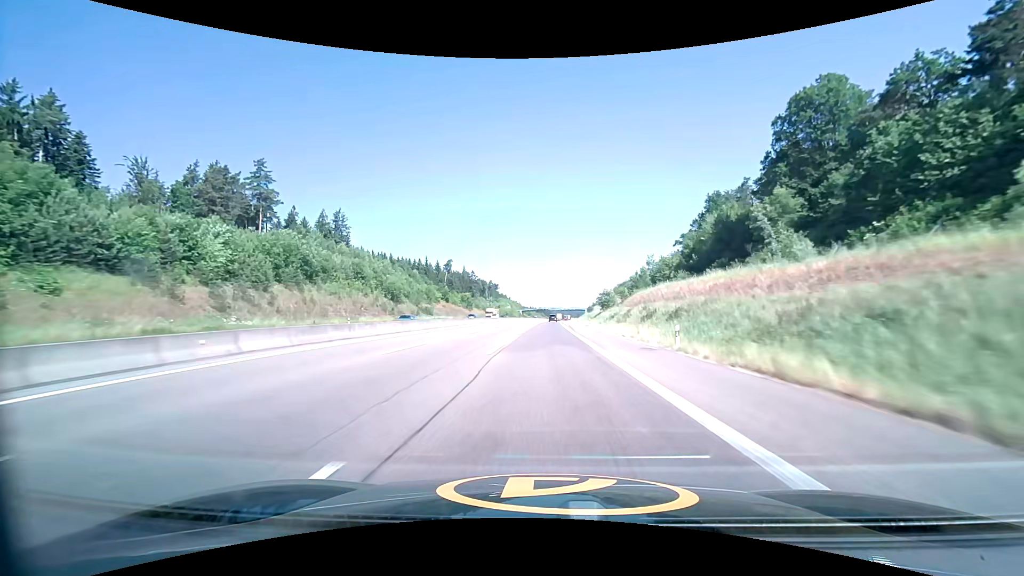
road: motorway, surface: asphalt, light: Day
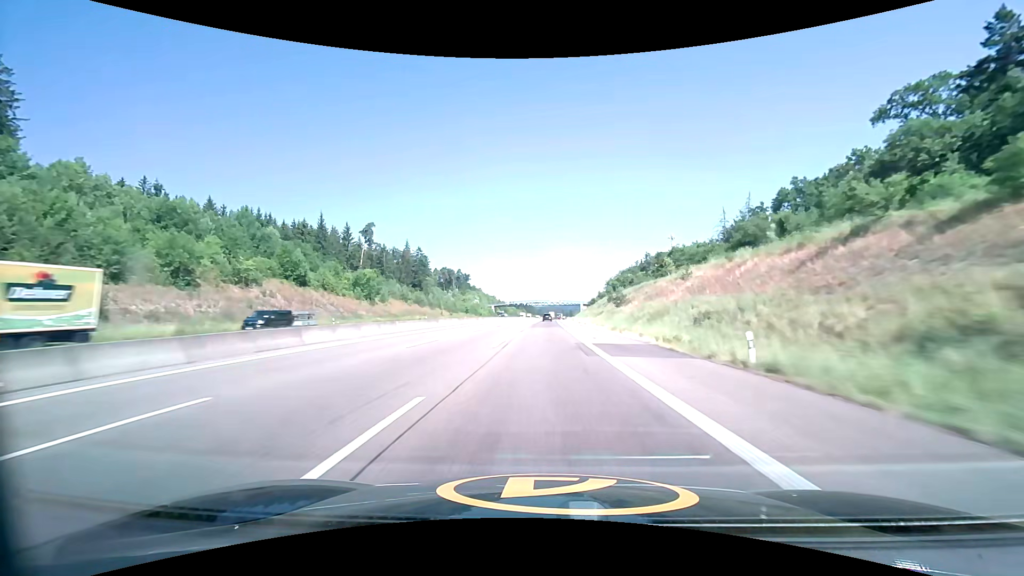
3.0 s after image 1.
(+2.0, +103.4) m; +2°
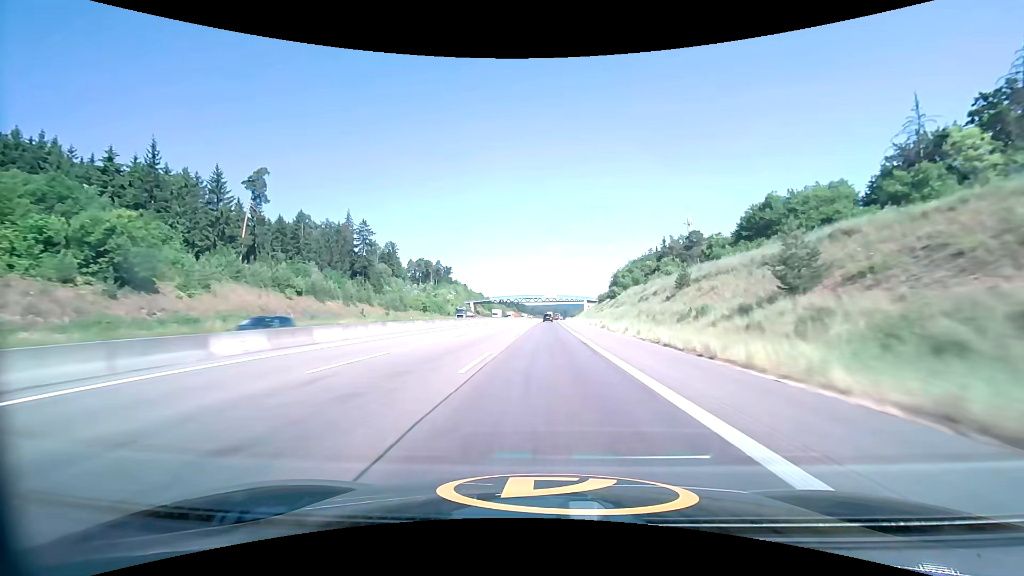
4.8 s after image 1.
(+0.3, +62.2) m; +1°
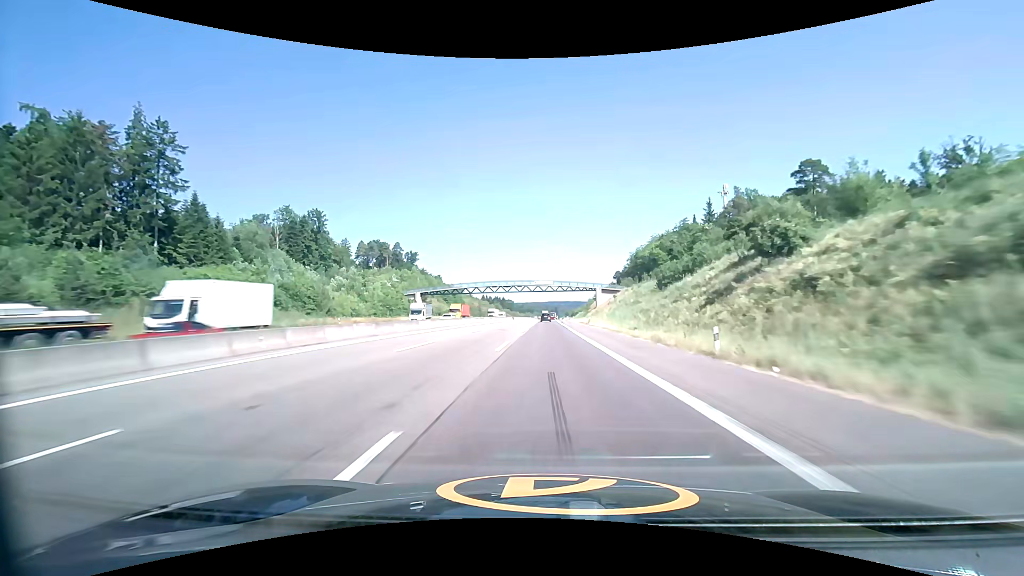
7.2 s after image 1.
(+0.8, +83.0) m; +1°
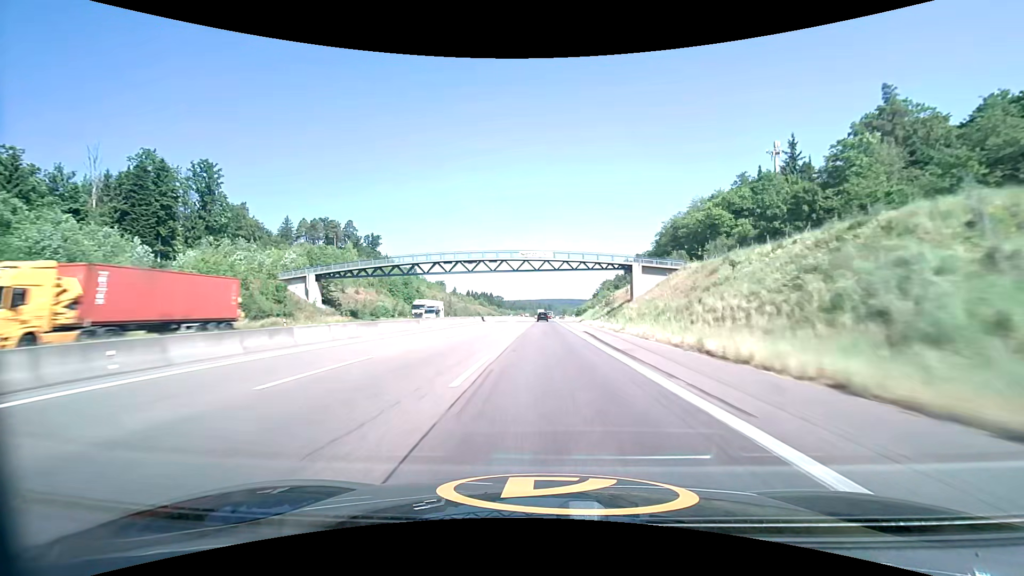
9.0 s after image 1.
(+0.4, +62.2) m; +1°
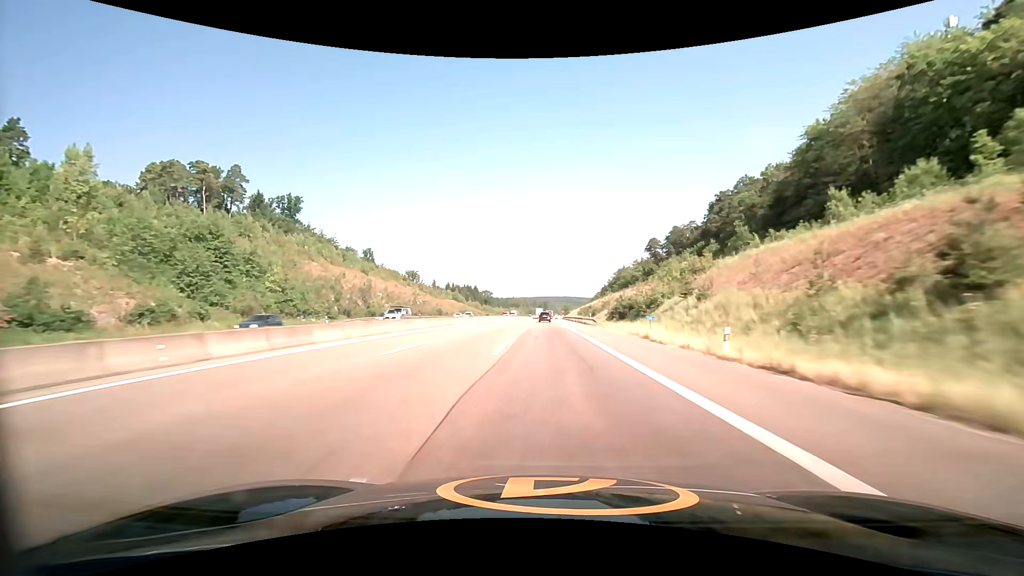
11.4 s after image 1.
(+0.1, +82.4) m; 0°
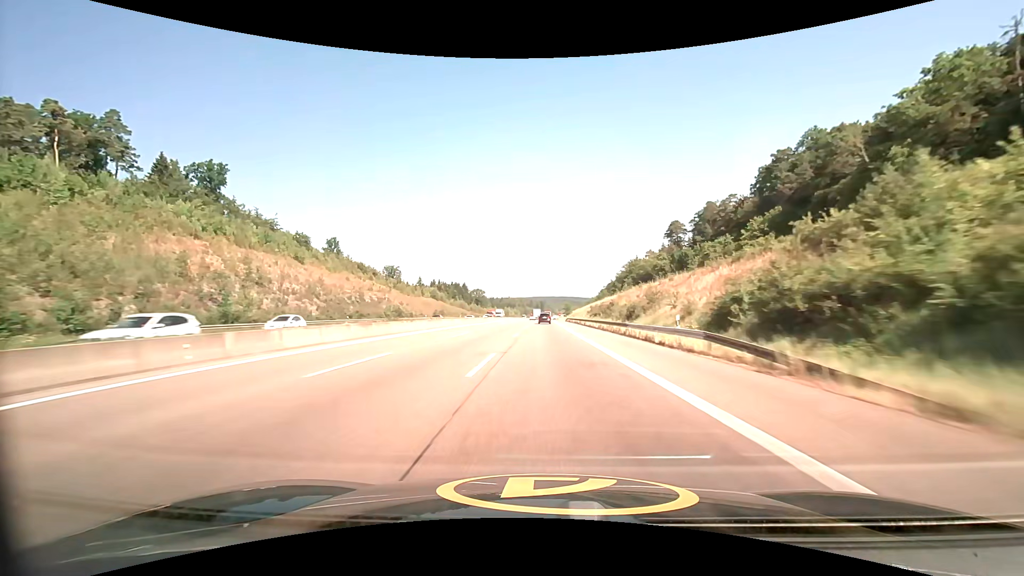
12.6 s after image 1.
(0.0, +40.9) m; 0°
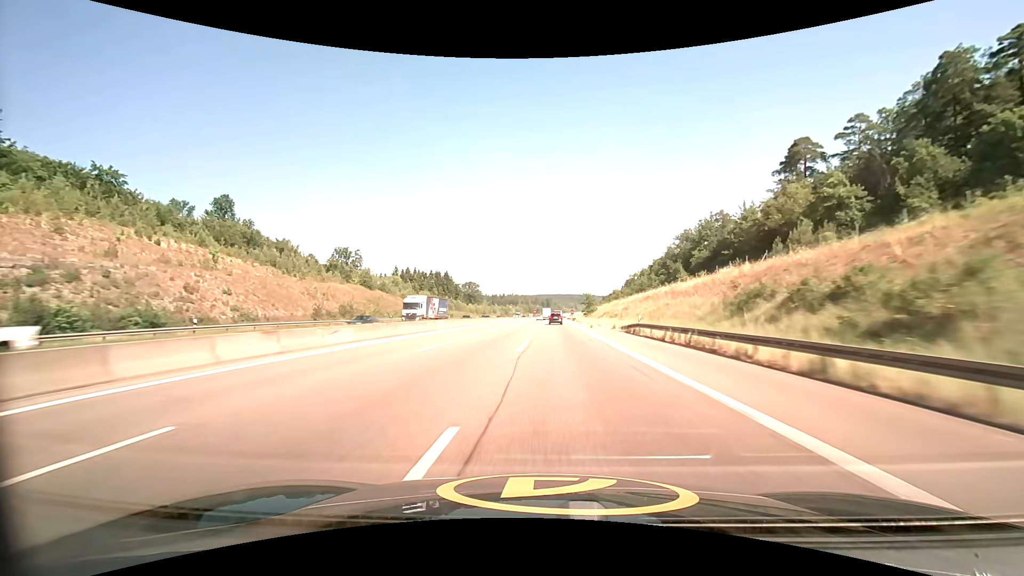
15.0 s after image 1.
(+0.1, +82.0) m; 0°
(0, +10) (0, +20) (0, +30) (0, +40) (0, +50) (0, +60) (0, +70) (-1, +80) (-1, +90) (-1, +100) m
